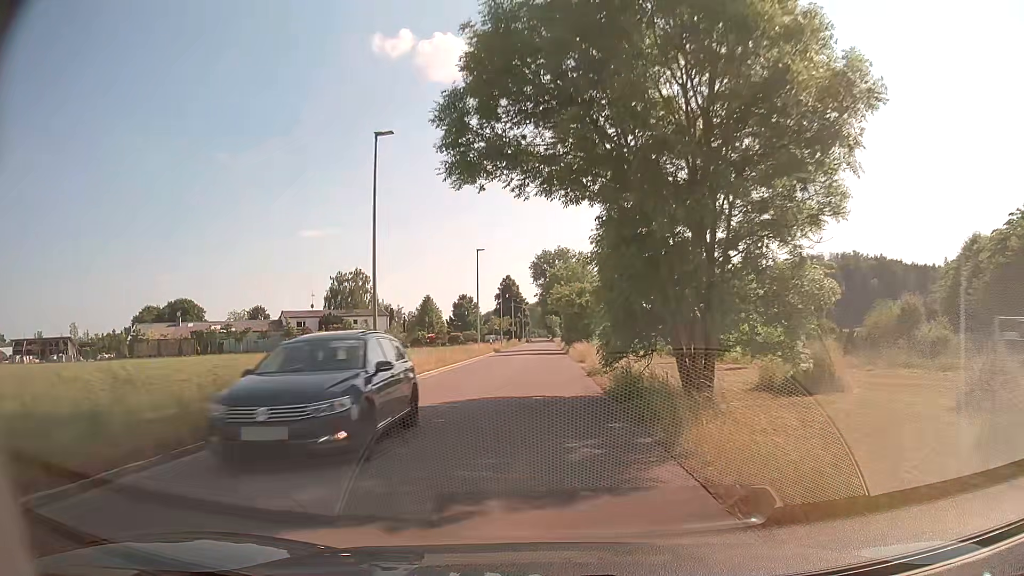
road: tertiary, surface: asphalt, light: Day
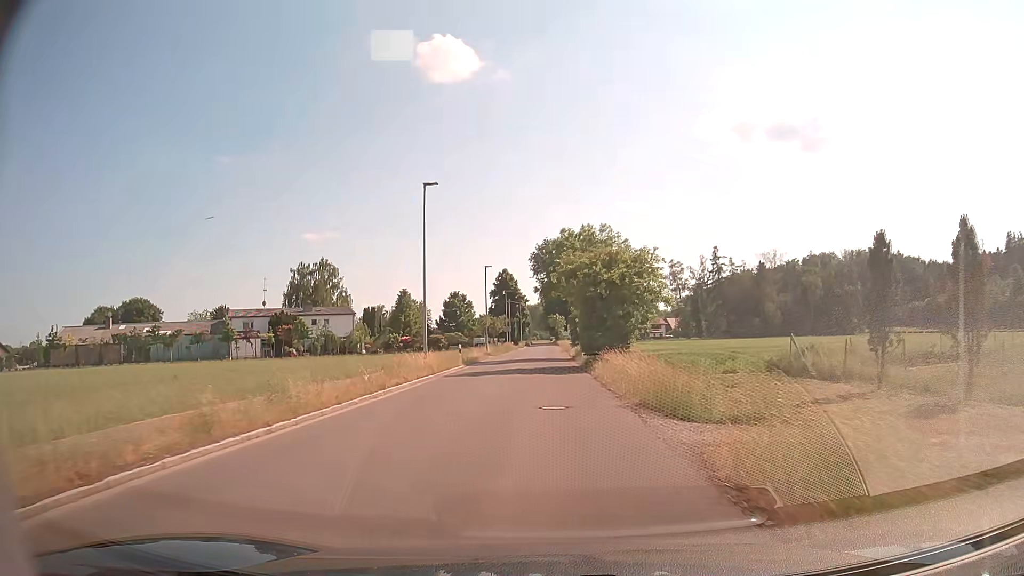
(0.0, +22.9) m; 0°
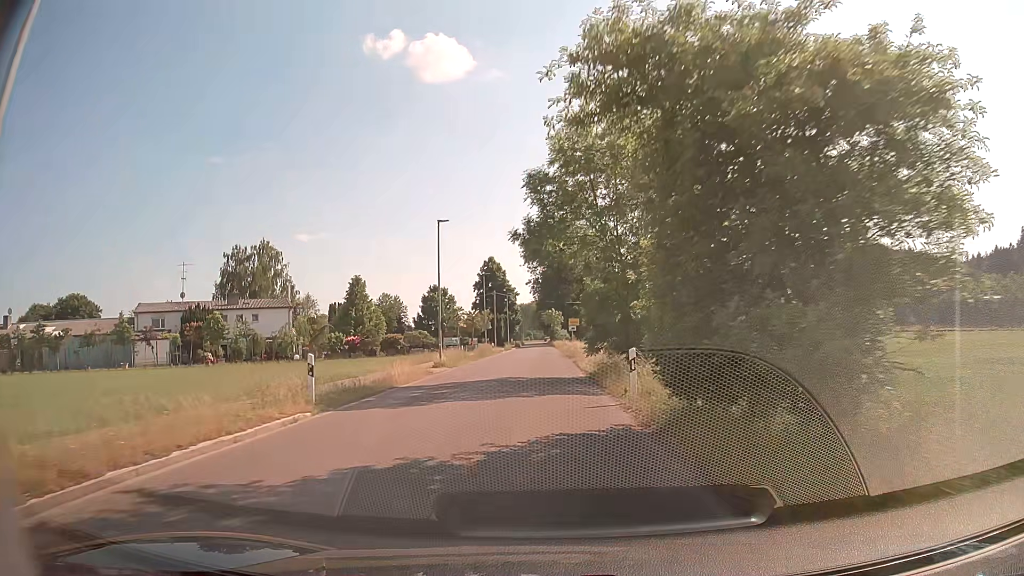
(0.0, +23.2) m; 0°
(0, +10) (0, +20) (0, +30) (0, +40) (0, +50) (0, +60) (0, +70) (0, +80) (0, +90) (0, +100) m
